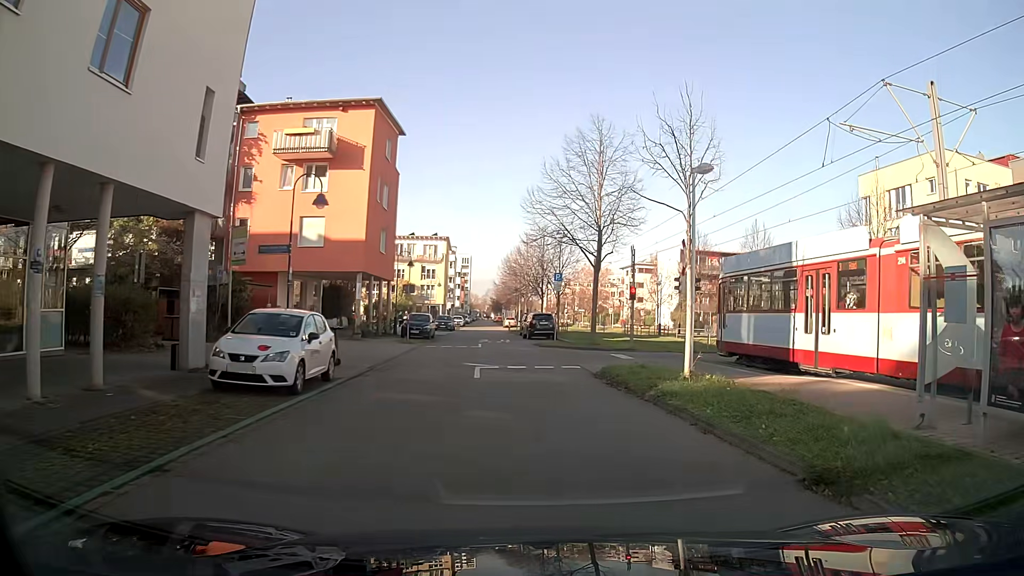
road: residential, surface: asphalt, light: Day
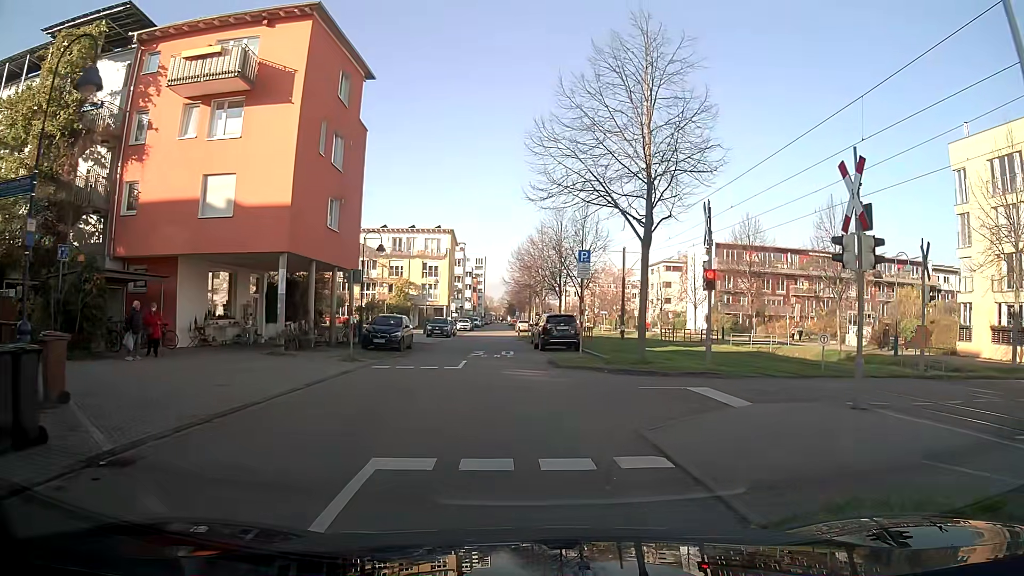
(-0.2, +12.2) m; -4°
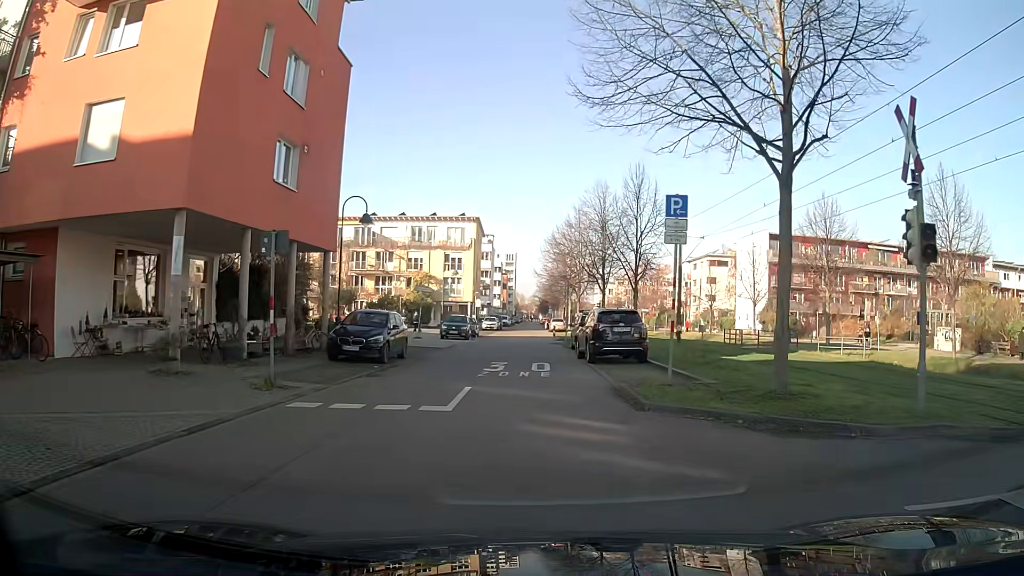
(-0.2, +9.4) m; -2°
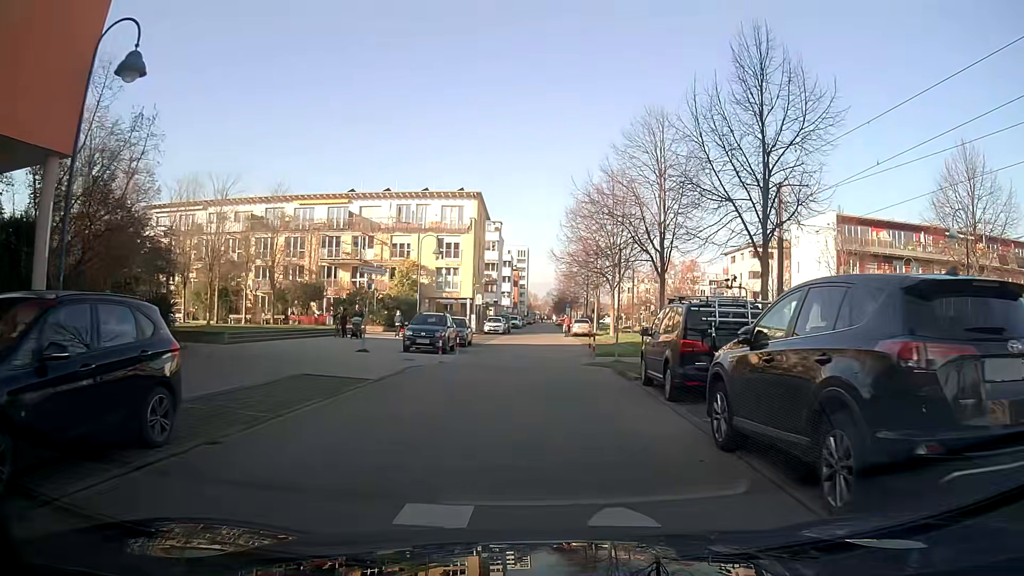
(-0.1, +16.3) m; -1°
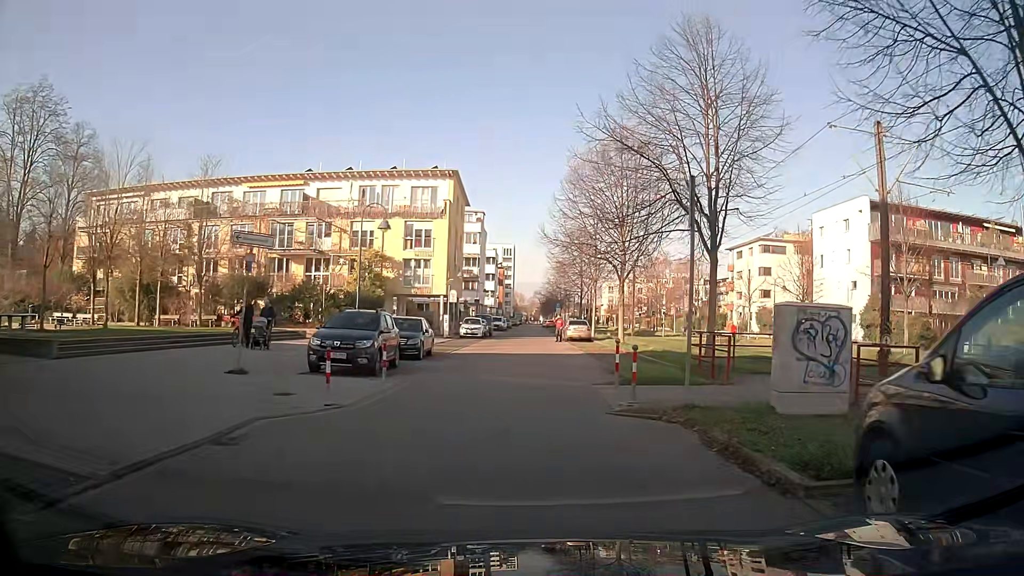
(0.0, +10.1) m; +1°
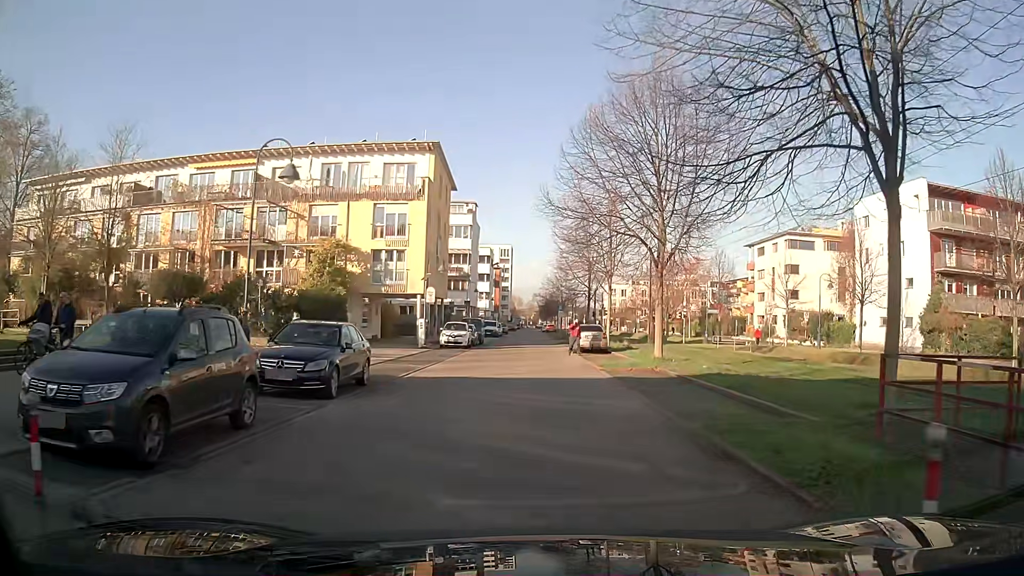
(+0.2, +10.2) m; 0°
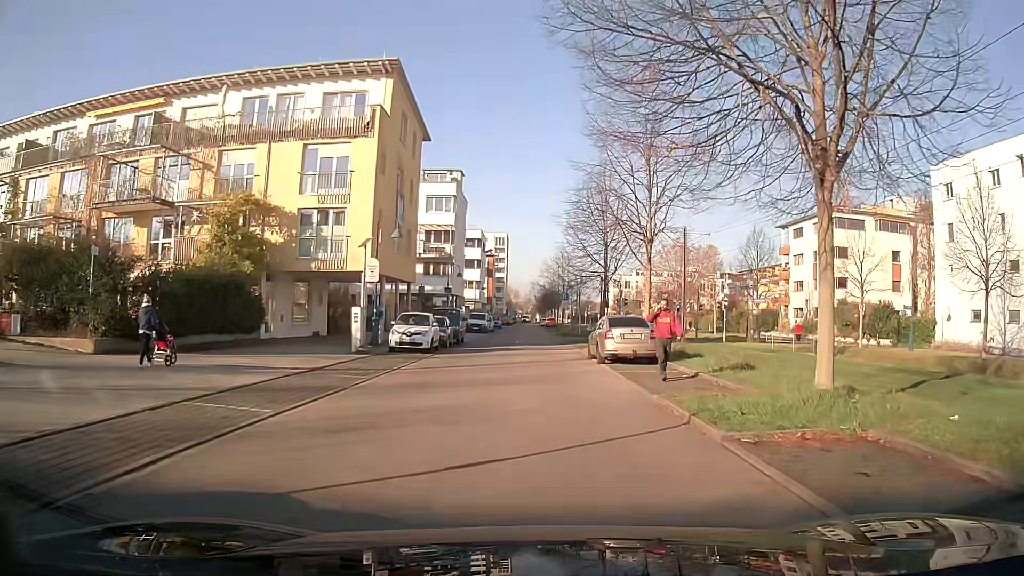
(-0.1, +13.7) m; 0°
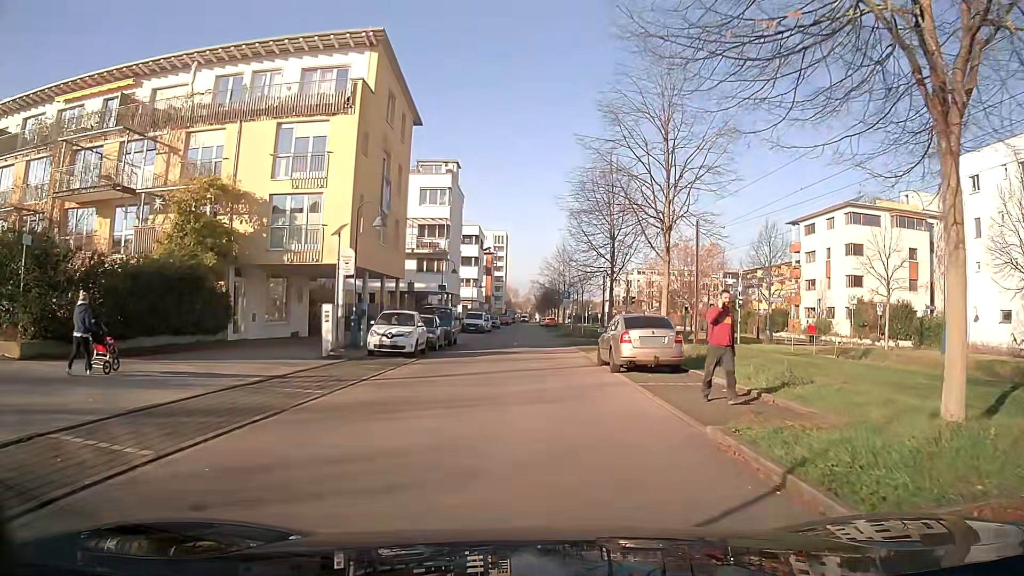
(0.0, +3.4) m; 0°
(0, +10) (0, +20) (+1, +30) (0, +40) (+1, +50) (+1, +60) (+1, +70) (+1, +80) (0, +90) (0, +100) m
